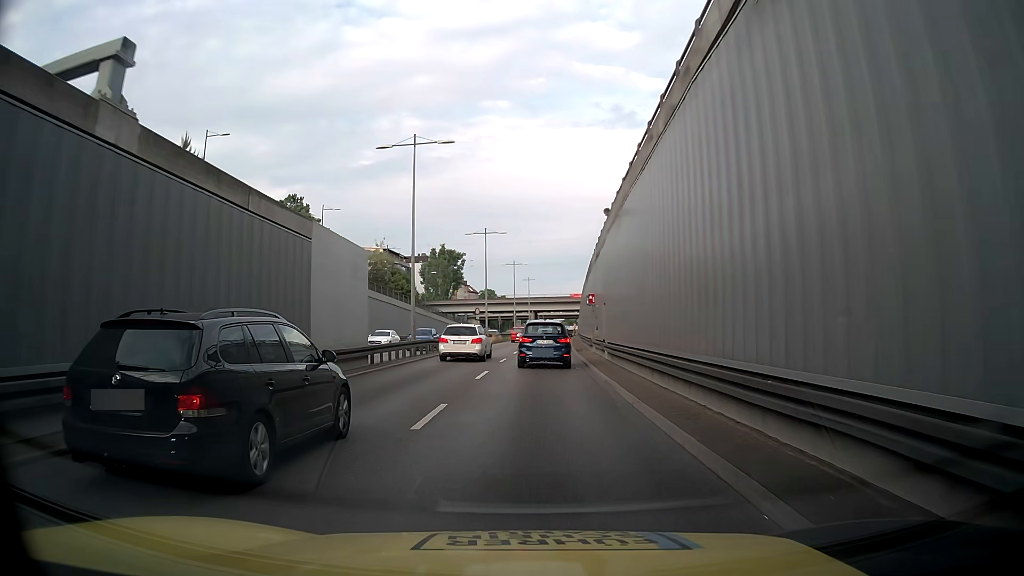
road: trunk_link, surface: asphalt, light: Day
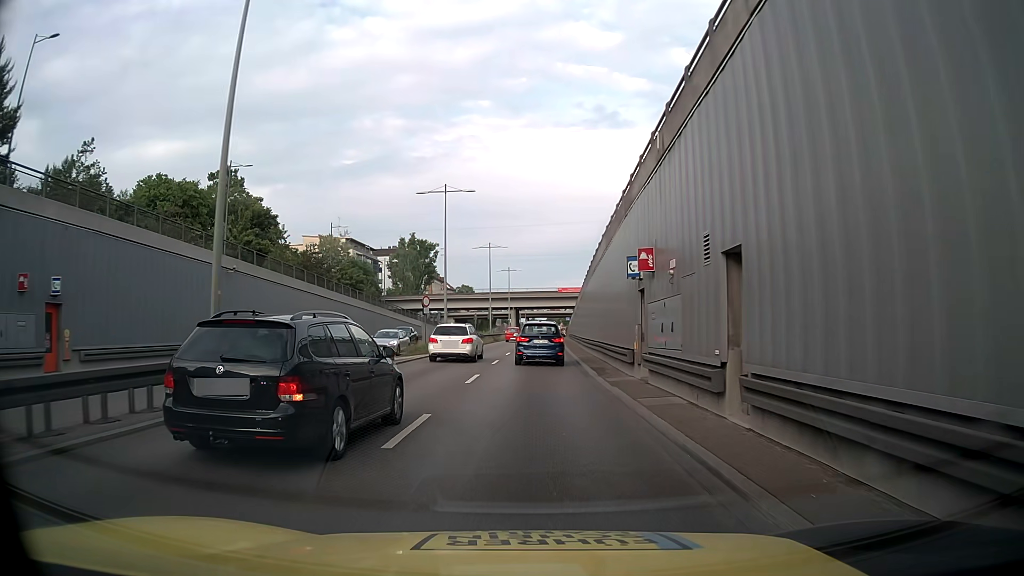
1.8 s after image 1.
(+0.3, +19.5) m; +1°
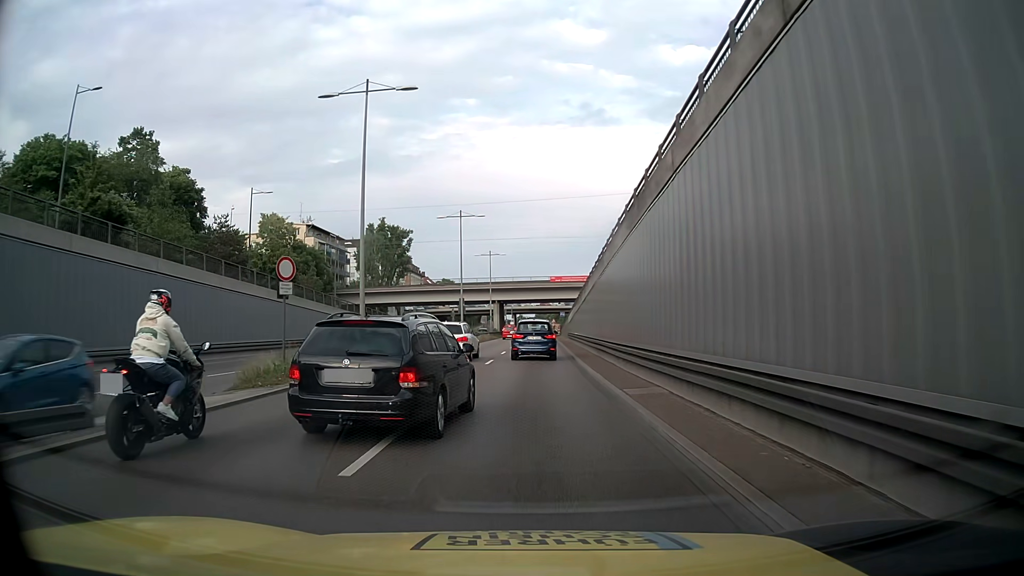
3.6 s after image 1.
(+0.2, +19.5) m; +1°
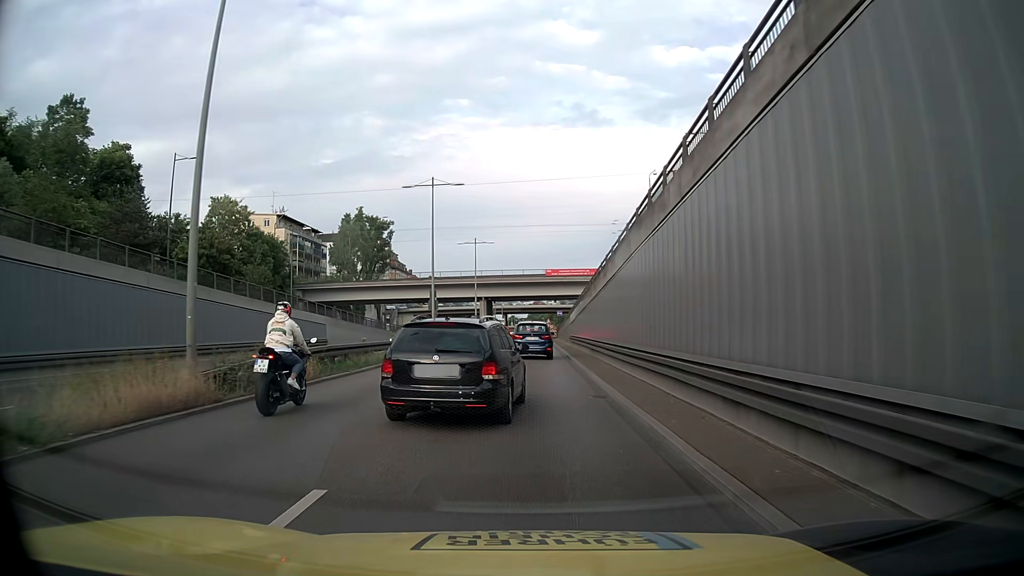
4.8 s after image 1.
(+0.1, +12.6) m; +1°
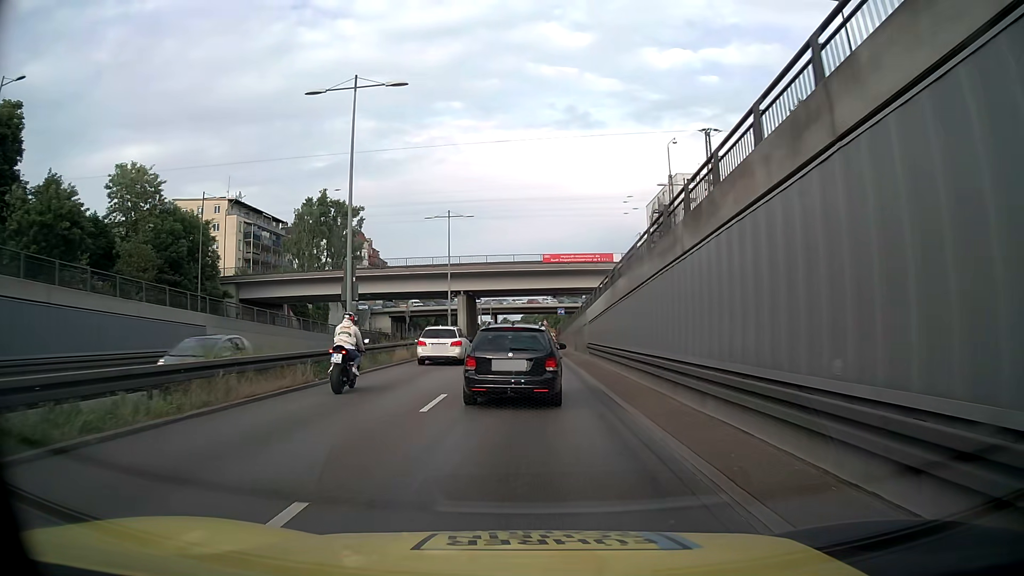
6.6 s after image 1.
(+0.1, +18.4) m; +1°
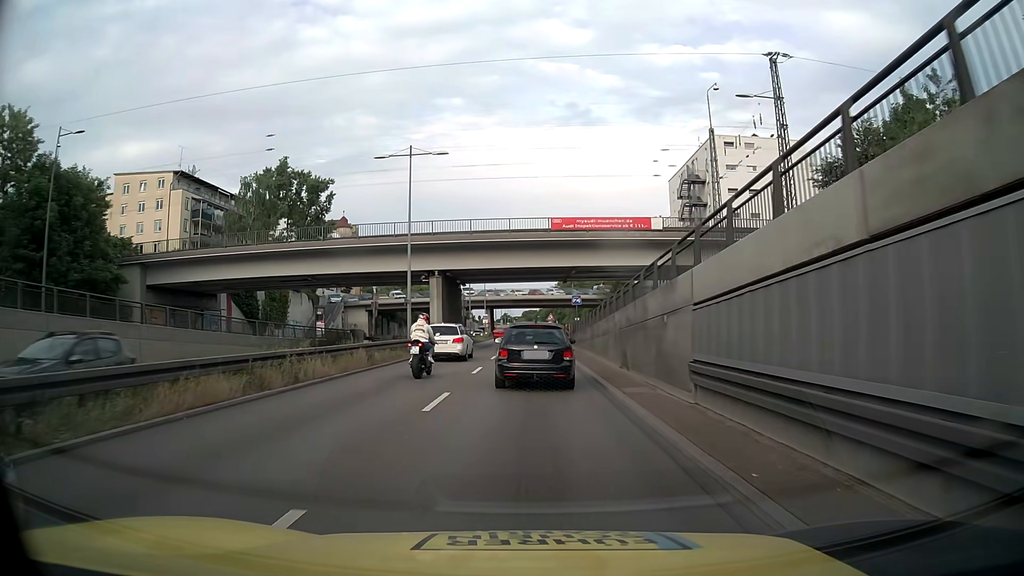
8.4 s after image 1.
(-0.1, +18.4) m; -1°
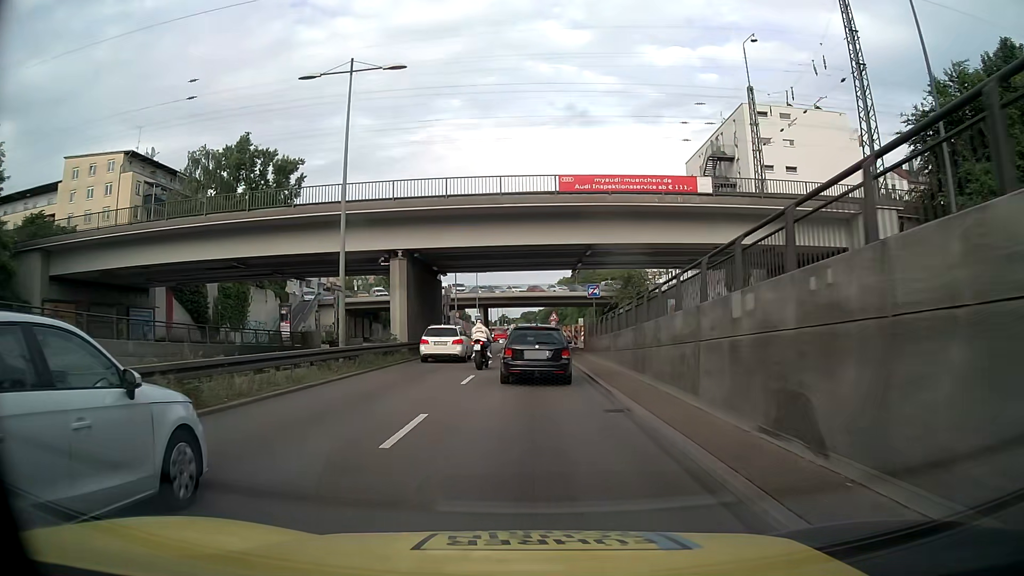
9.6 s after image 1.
(0.0, +12.3) m; 0°
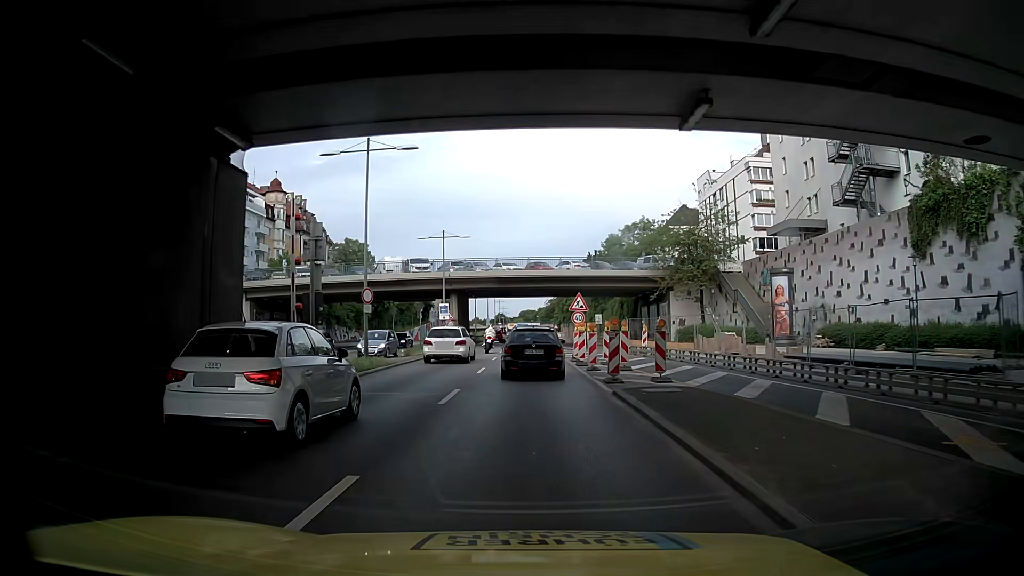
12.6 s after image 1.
(+0.1, +31.6) m; 0°
(0, +10) (0, +20) (0, +30) (0, +40) (-1, +50) (-1, +60) (-1, +70) (-1, +80) (-1, +90) (-1, +100) m
